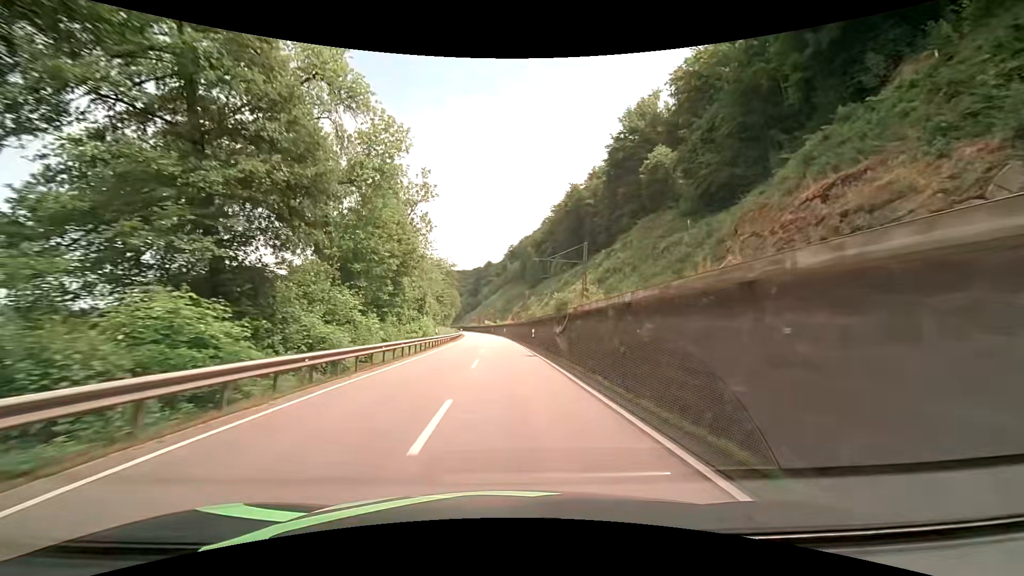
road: primary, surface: asphalt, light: Day
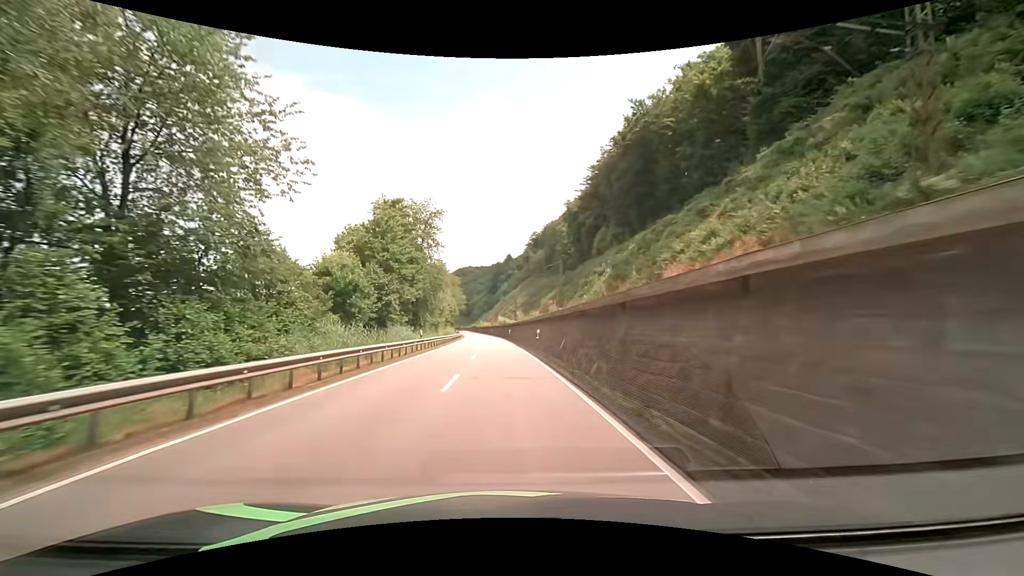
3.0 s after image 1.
(-0.3, +54.5) m; -2°
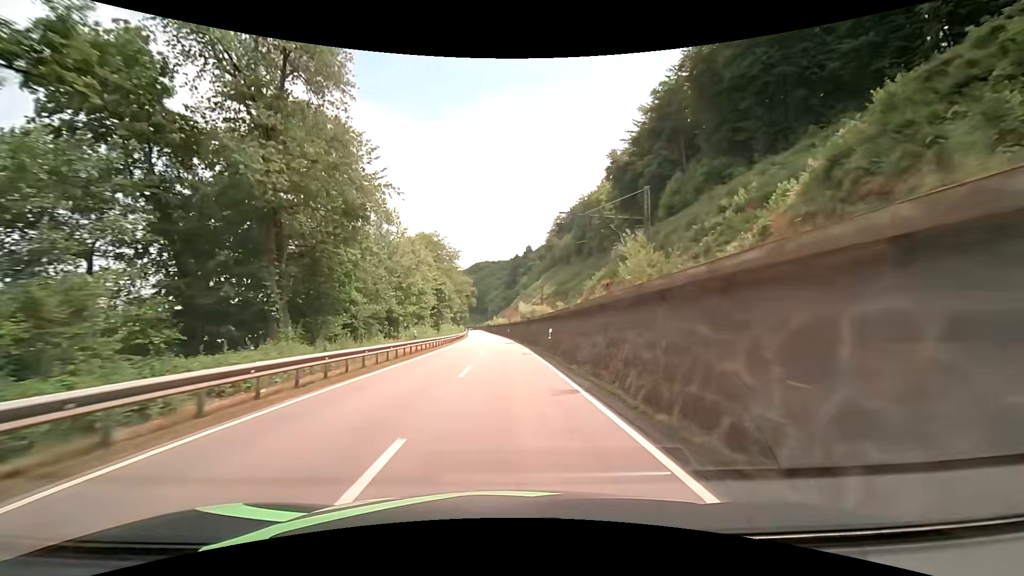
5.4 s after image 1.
(-0.7, +44.3) m; -2°
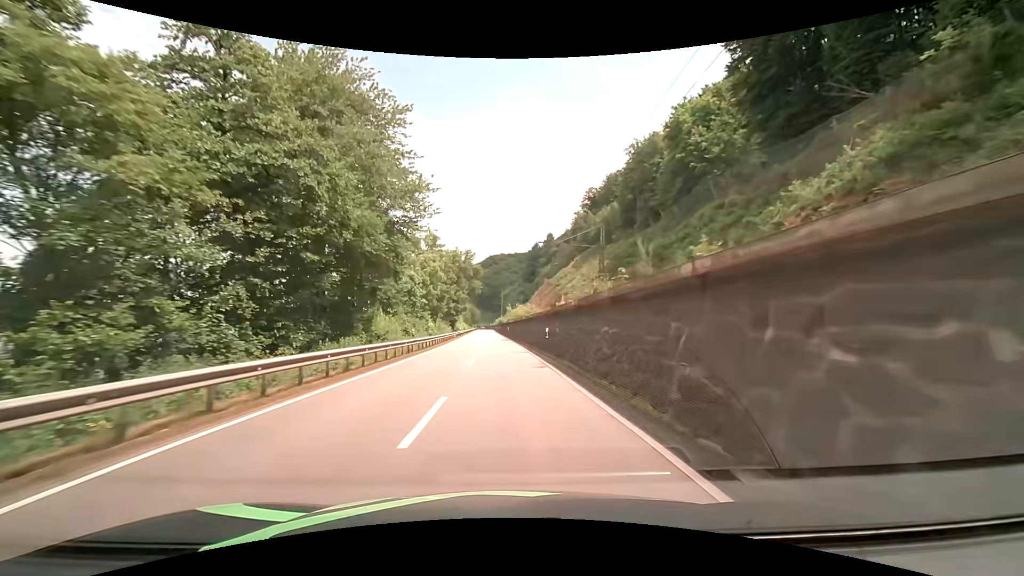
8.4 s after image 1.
(-1.1, +56.2) m; -2°
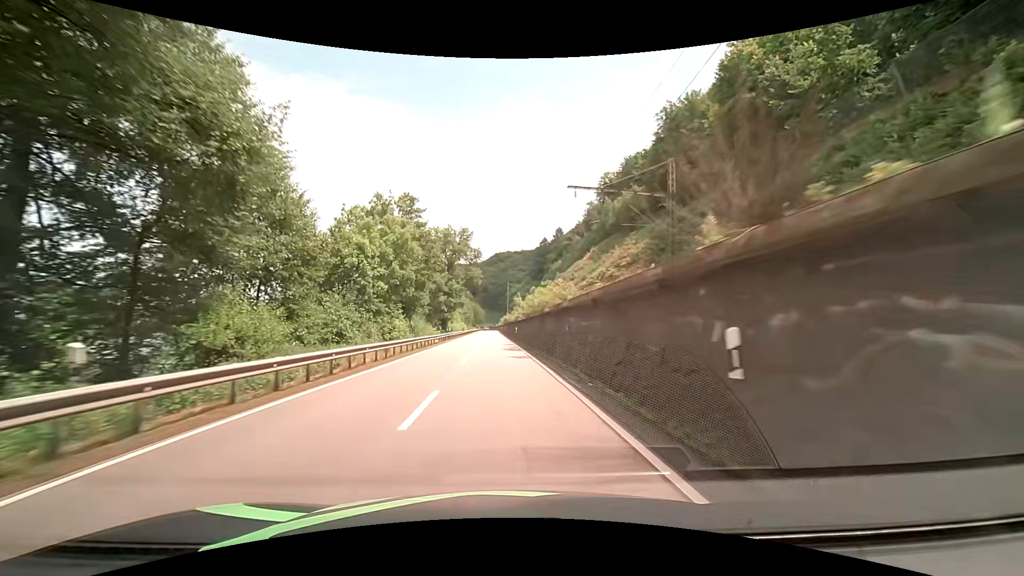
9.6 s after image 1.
(0.0, +22.9) m; -1°
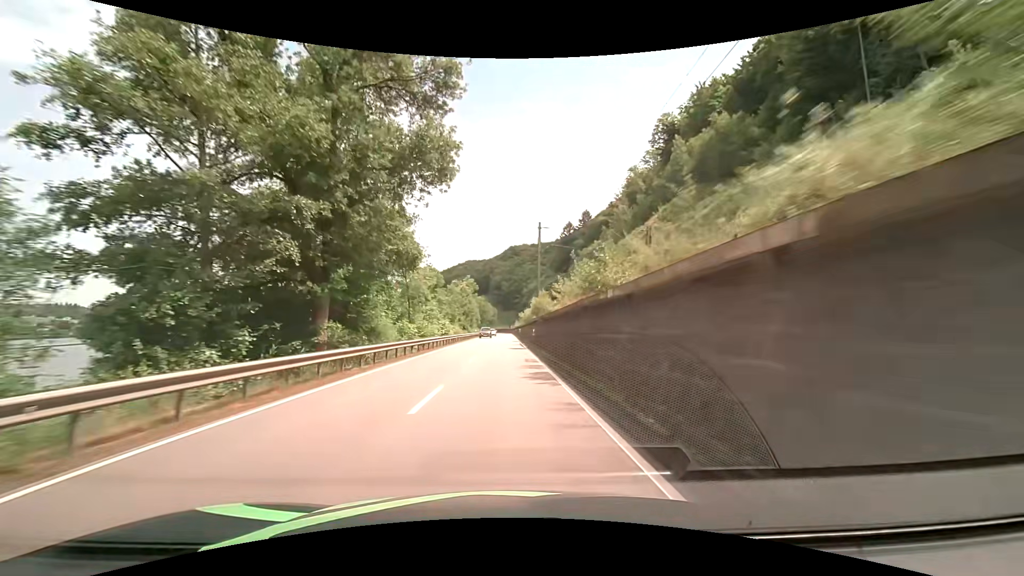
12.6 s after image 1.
(-1.2, +58.4) m; -1°
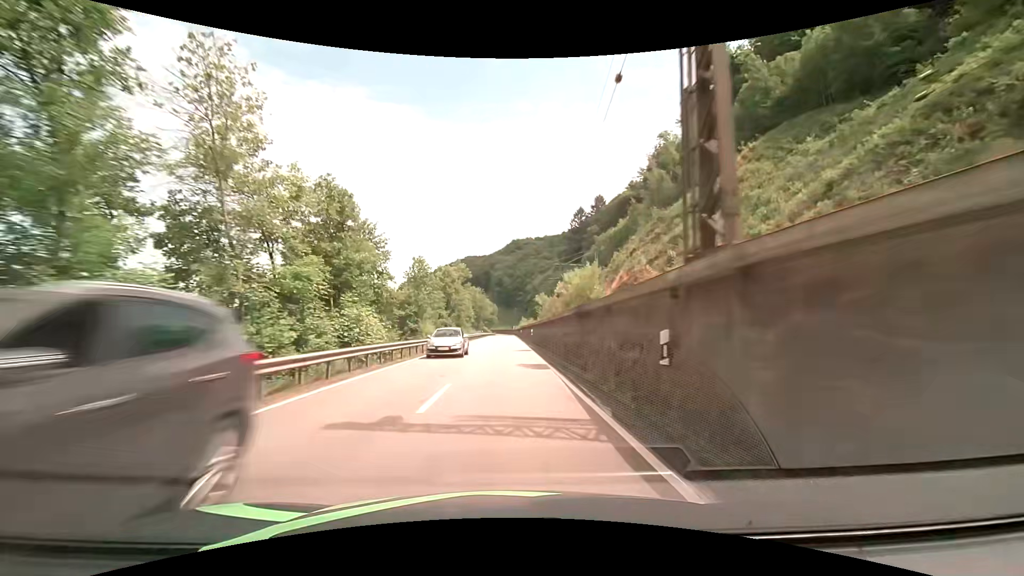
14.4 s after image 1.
(-0.3, +35.8) m; -1°
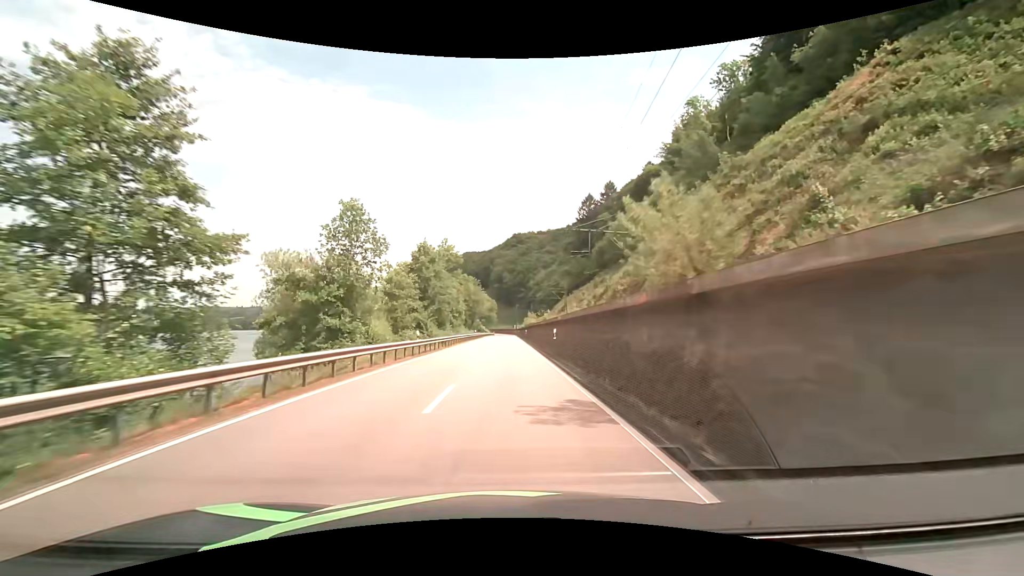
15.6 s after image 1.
(0.0, +24.1) m; 0°
(0, +10) (0, +20) (0, +30) (0, +40) (+1, +50) (+1, +60) (+1, +70) (+1, +80) (+1, +90) (+1, +100) m
